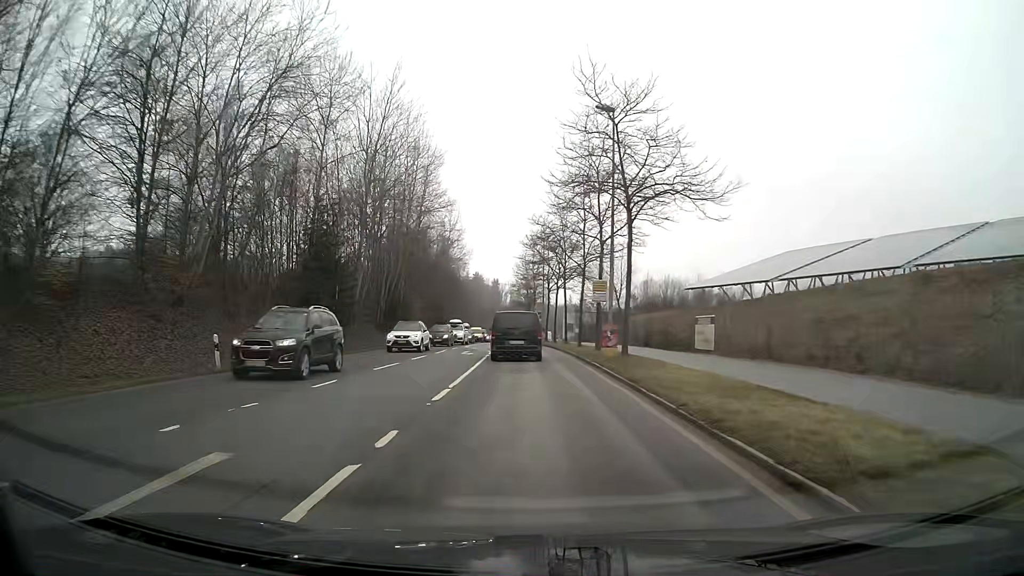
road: secondary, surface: asphalt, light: Day
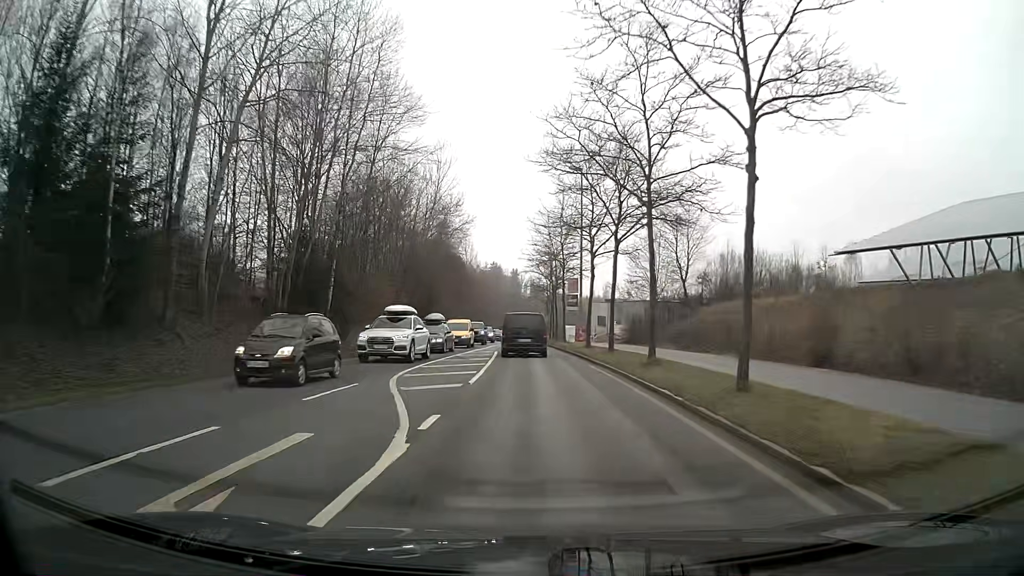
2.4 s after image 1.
(-0.7, +28.2) m; -2°
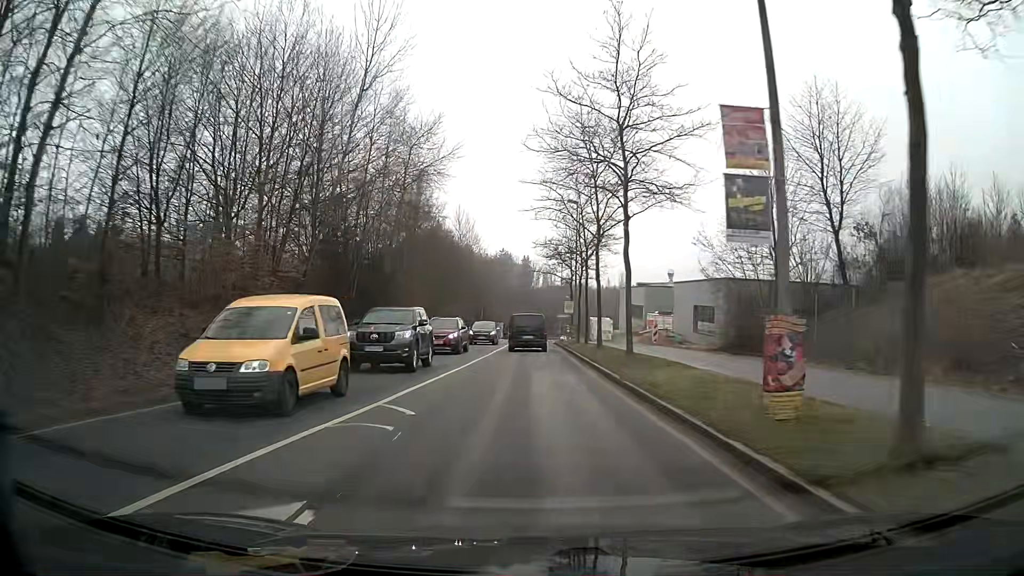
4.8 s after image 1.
(-0.6, +29.9) m; -1°
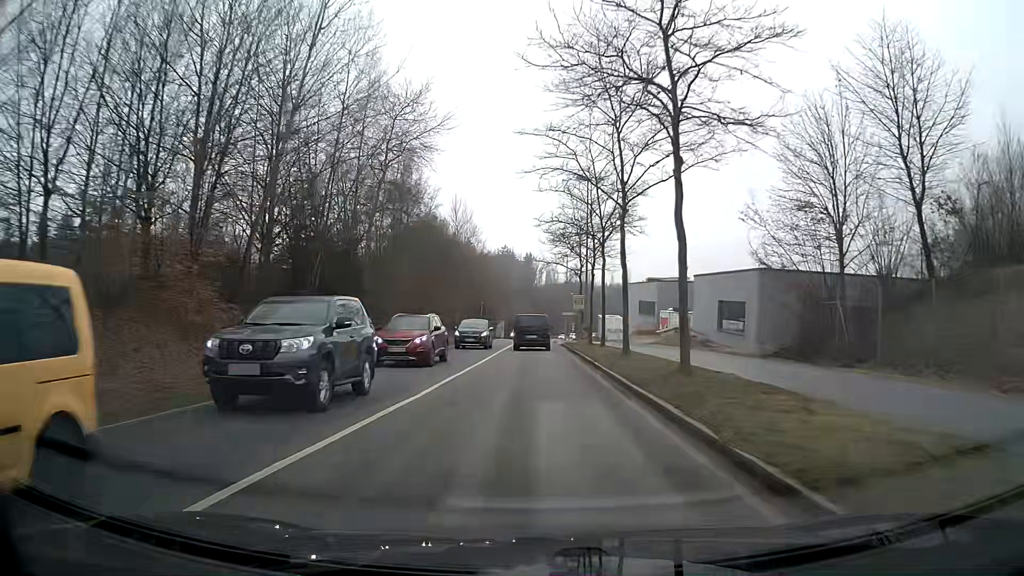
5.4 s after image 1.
(0.0, +7.5) m; 0°
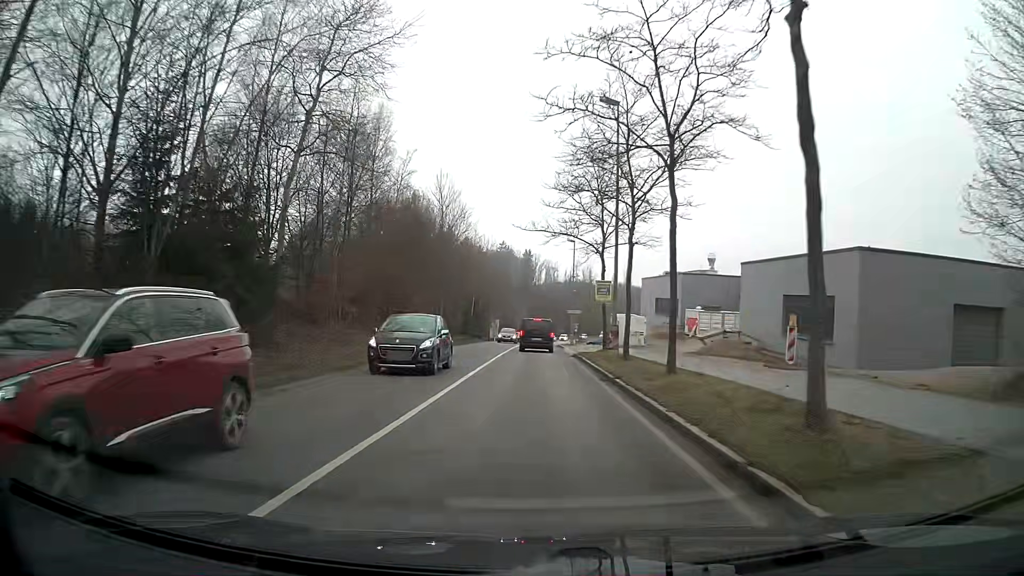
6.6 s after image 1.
(0.0, +15.0) m; 0°
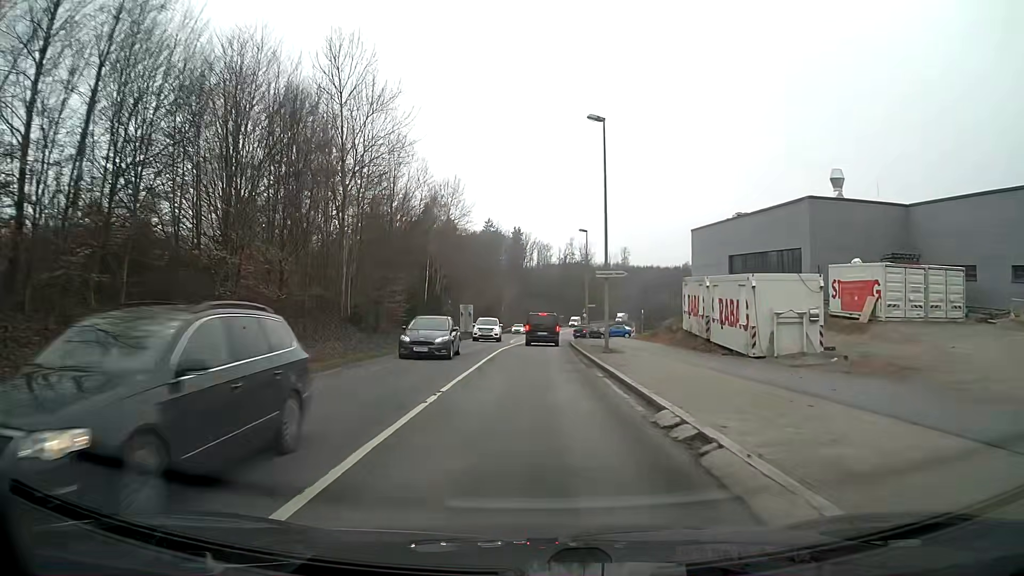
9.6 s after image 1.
(+0.2, +36.9) m; +1°
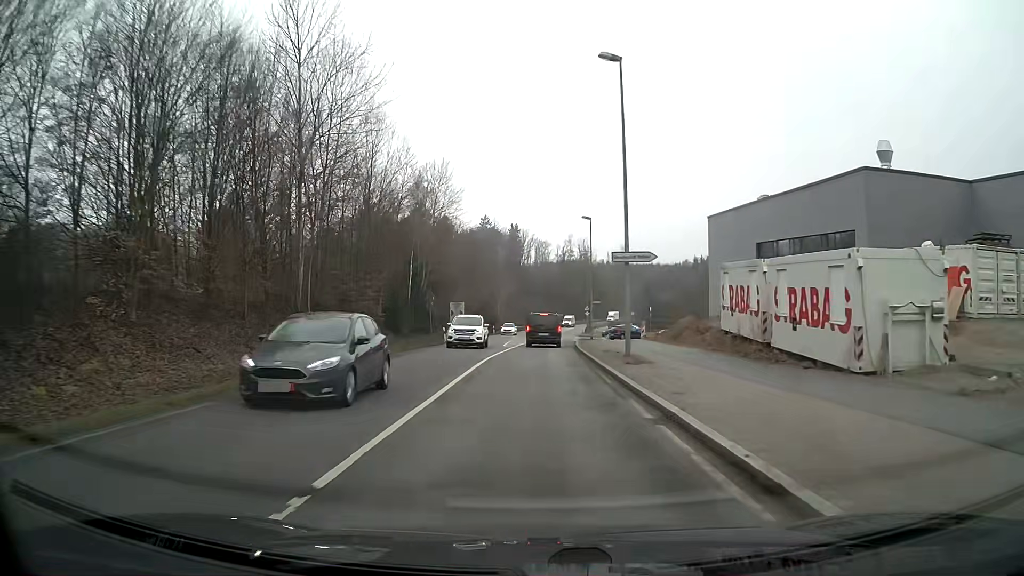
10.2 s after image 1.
(0.0, +7.2) m; 0°
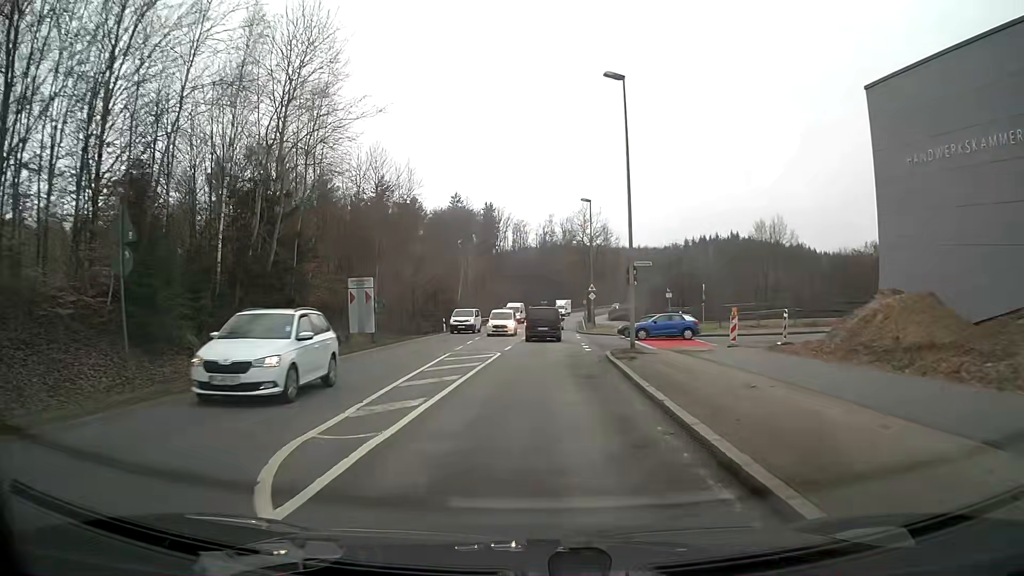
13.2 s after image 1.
(+0.4, +31.7) m; +2°
